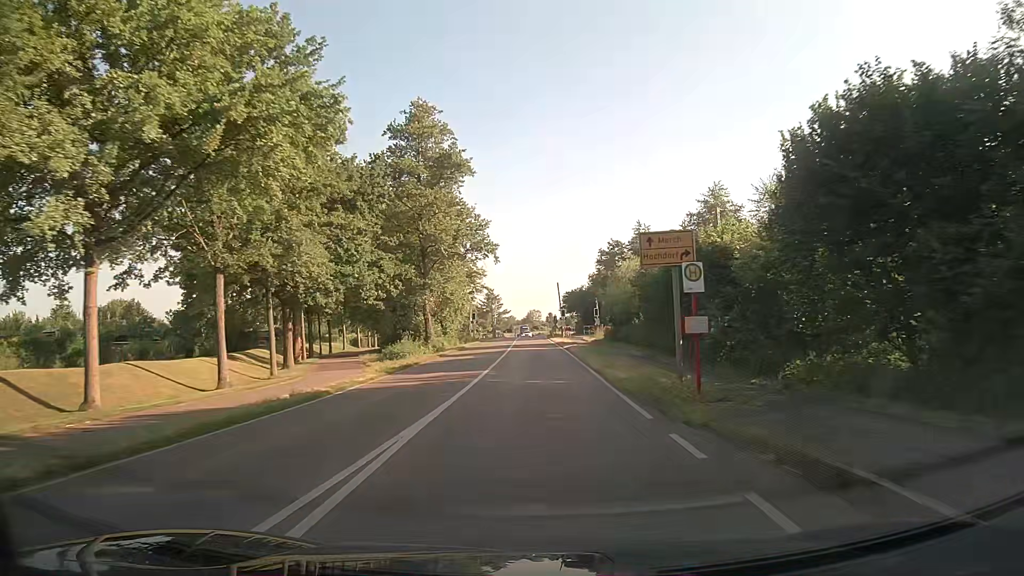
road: secondary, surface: asphalt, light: Day
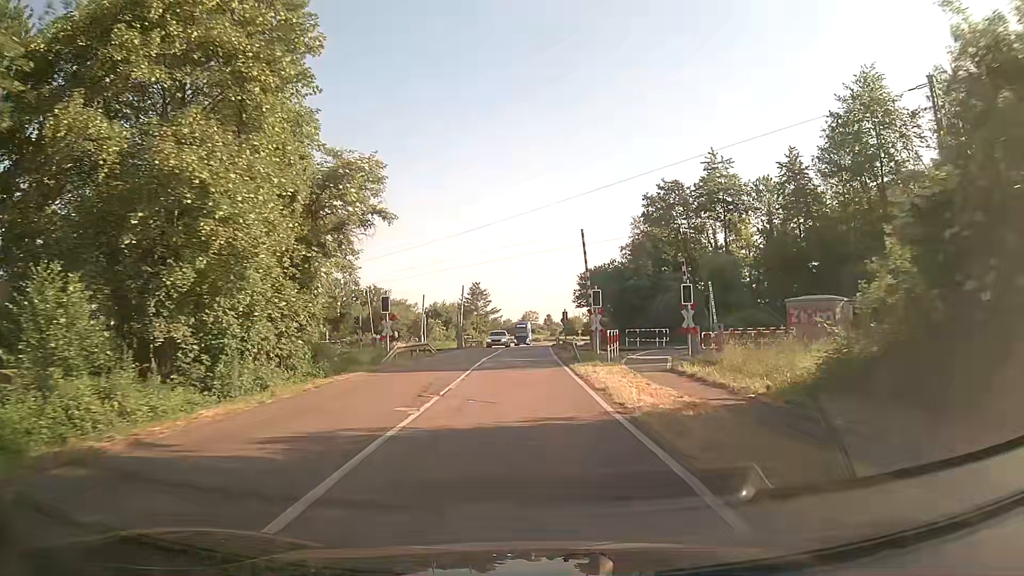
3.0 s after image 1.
(+0.1, +41.4) m; 0°
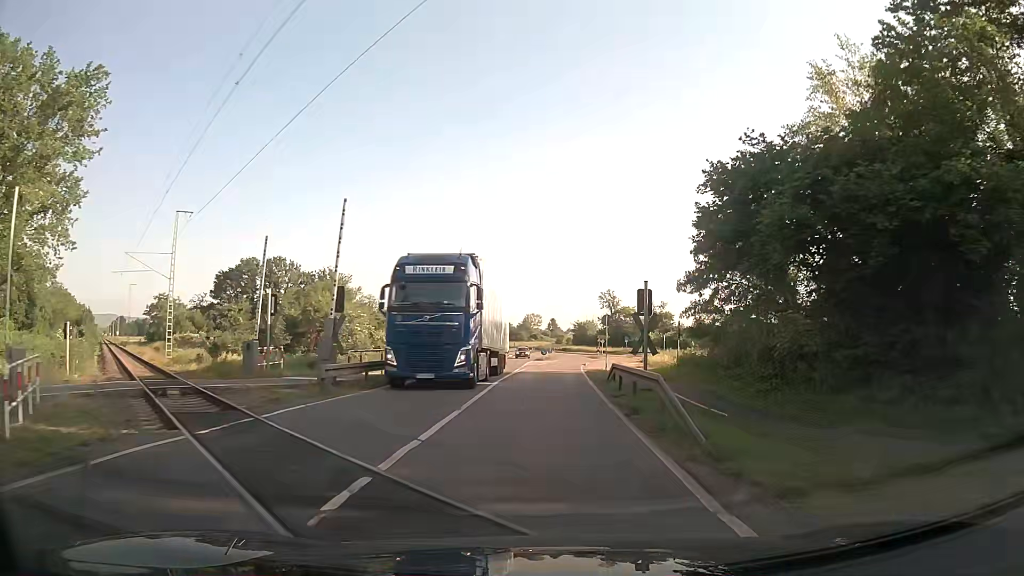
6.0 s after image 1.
(-0.4, +38.9) m; 0°
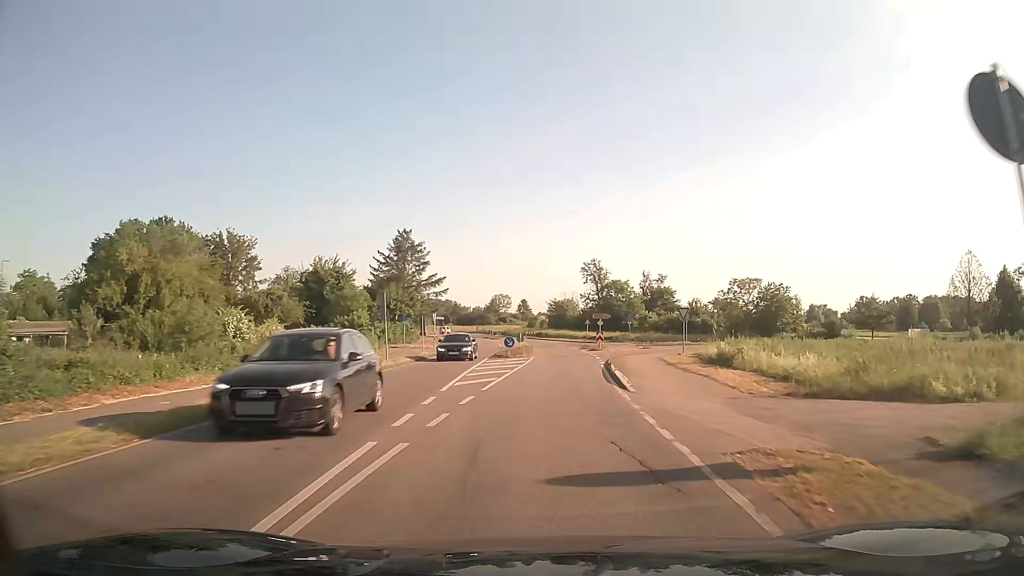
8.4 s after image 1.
(+0.9, +31.3) m; +3°
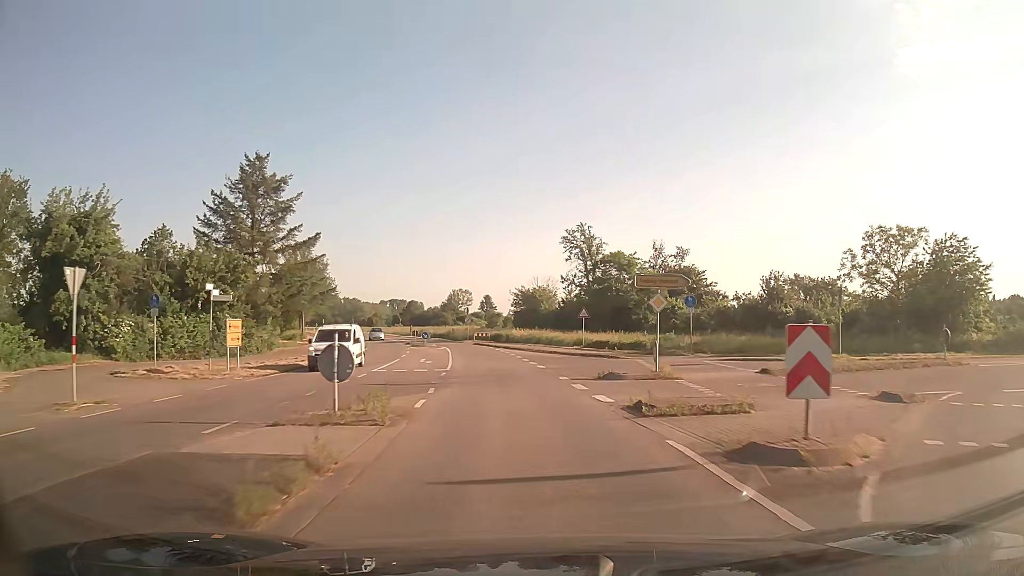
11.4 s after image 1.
(+1.4, +41.8) m; +2°
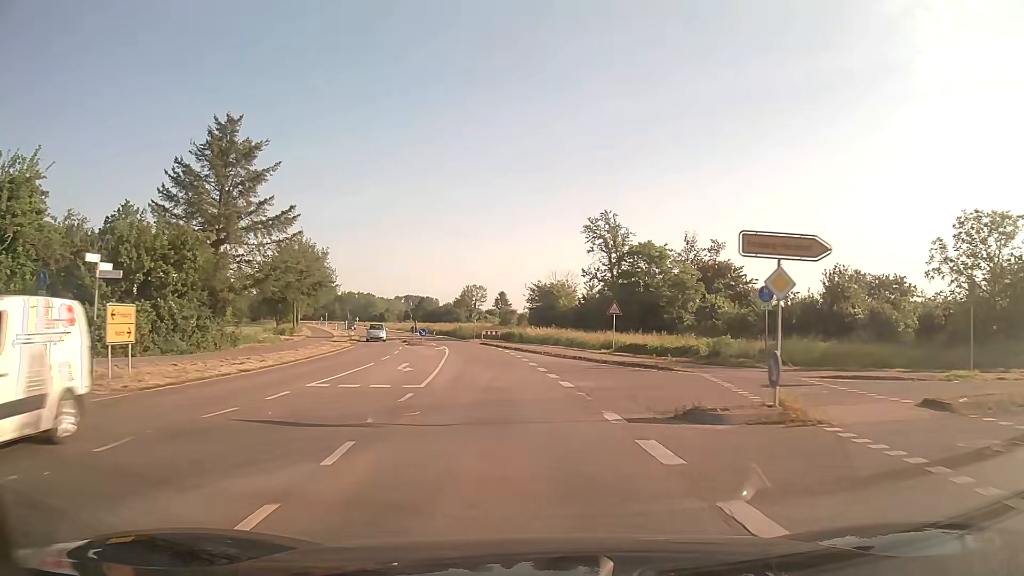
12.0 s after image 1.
(-0.1, +8.7) m; -1°
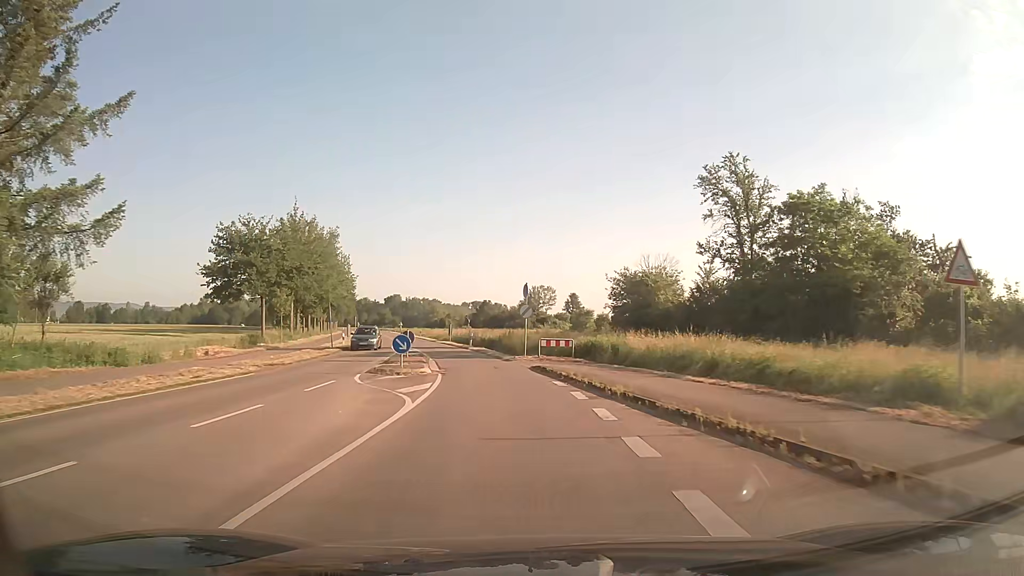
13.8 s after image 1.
(-1.2, +26.6) m; -6°
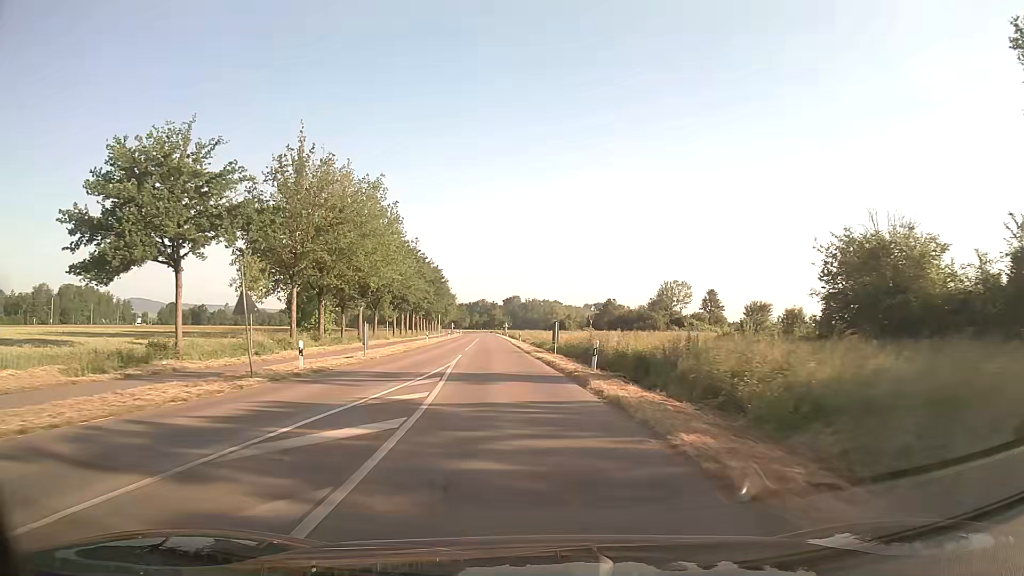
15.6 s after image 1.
(-2.4, +27.6) m; -10°
(0, +10) (-1, +20) (-2, +30) (-2, +40) (-3, +50) (-4, +60) (-4, +70) (-5, +80) (-6, +90) (-7, +100) m
